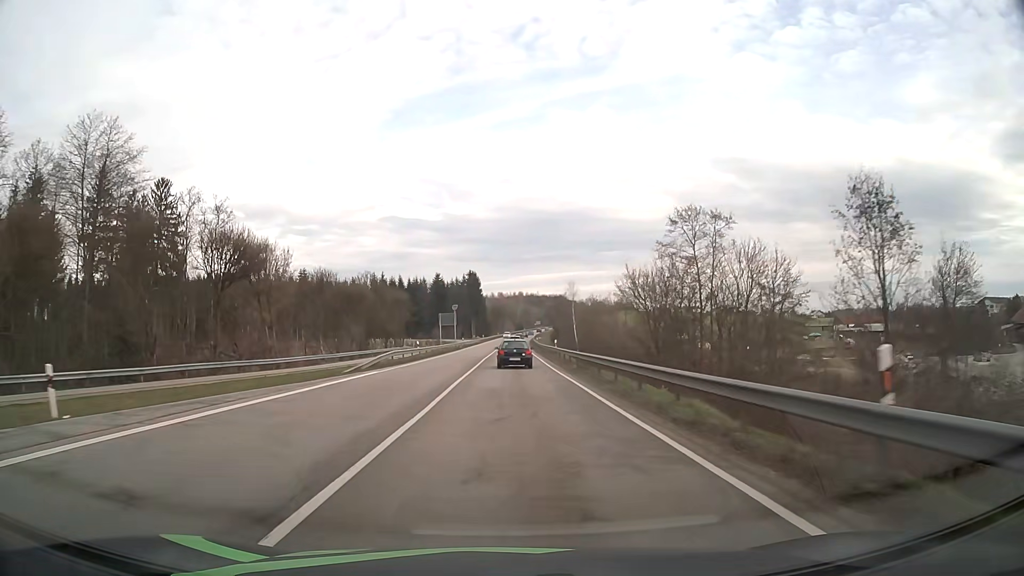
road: primary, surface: asphalt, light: Day
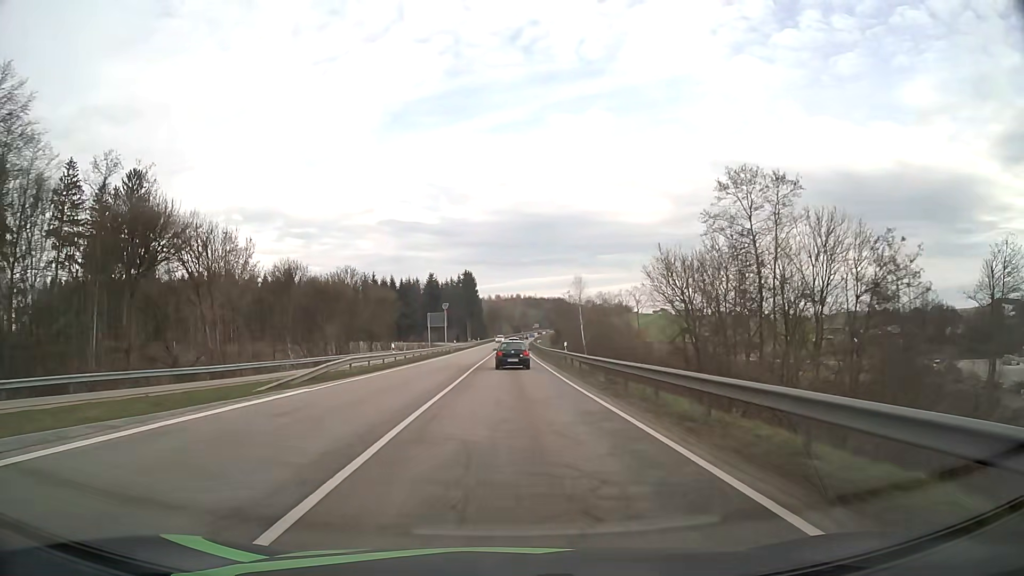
(0.0, +10.5) m; 0°
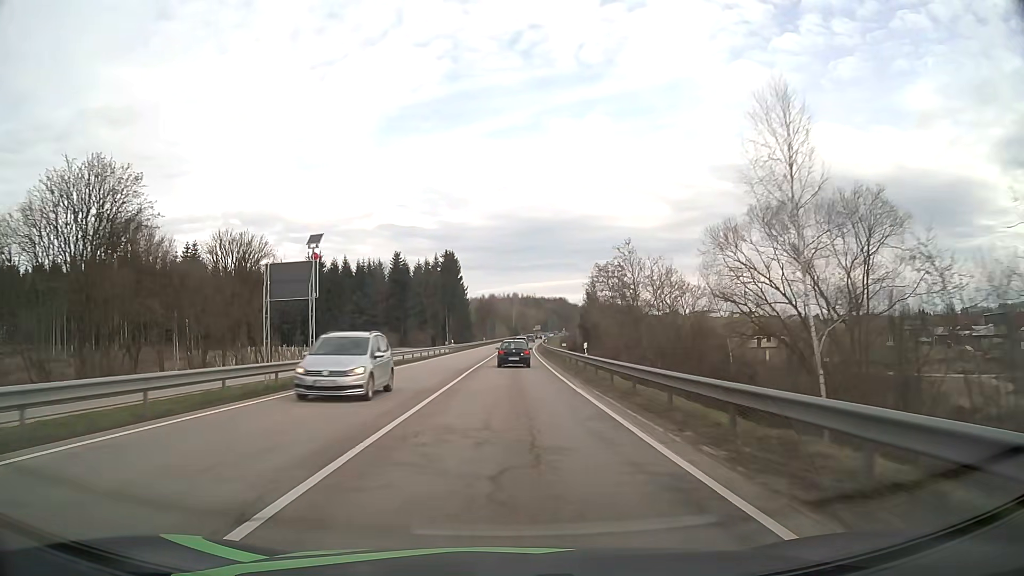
(+0.3, +54.3) m; 0°
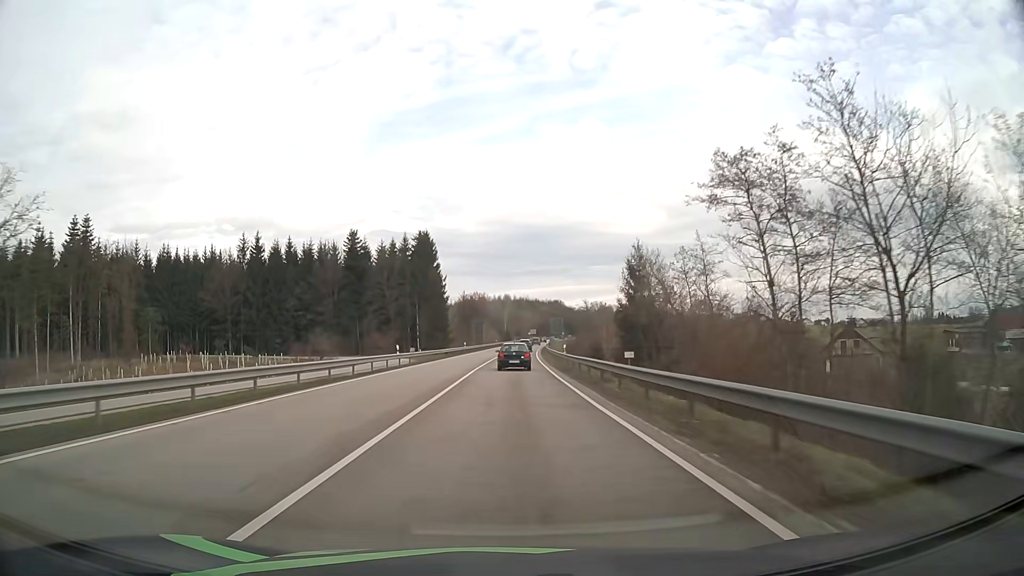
(+0.2, +34.0) m; +1°
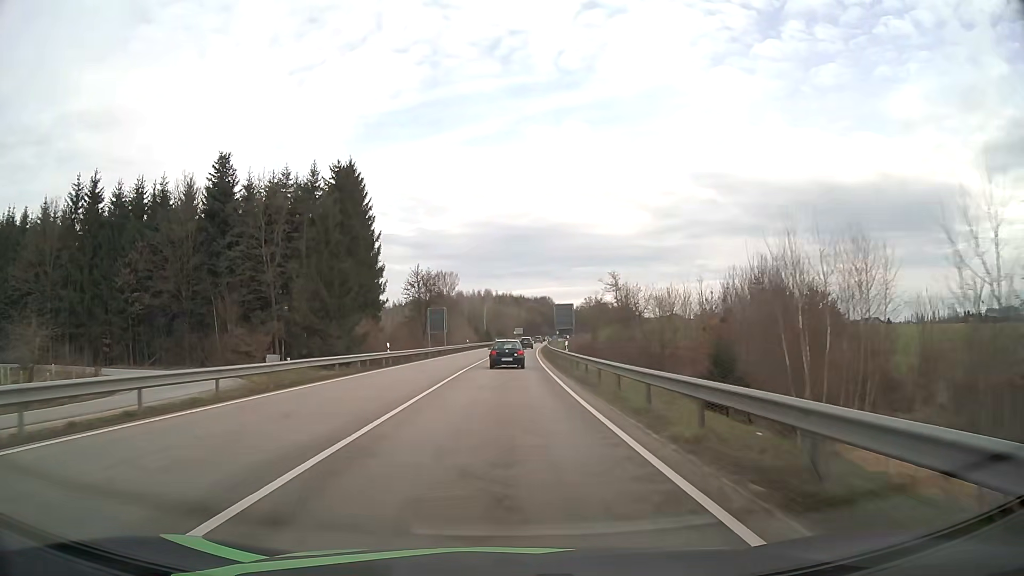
(+0.7, +46.1) m; +2°
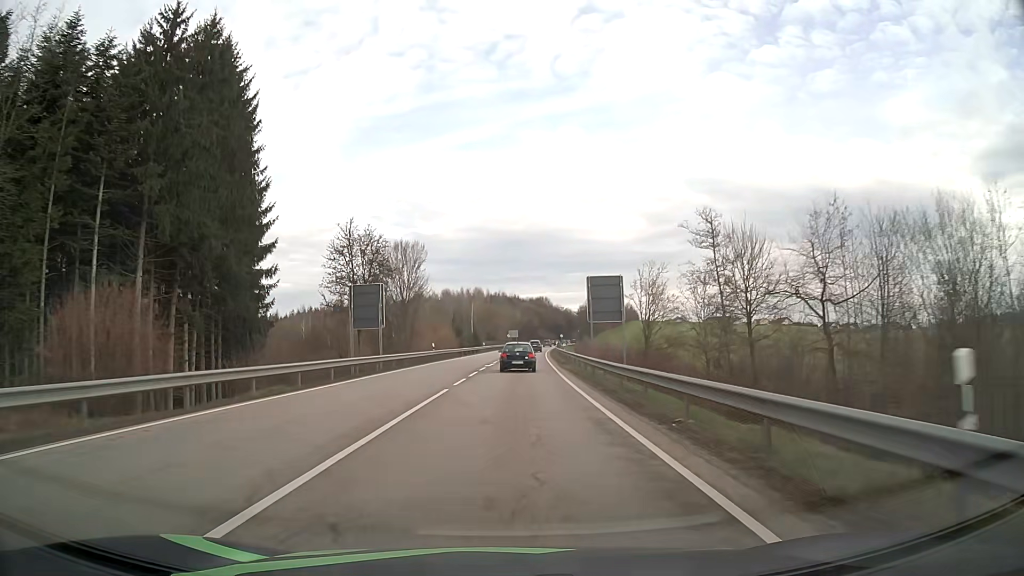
(+0.1, +34.6) m; 0°
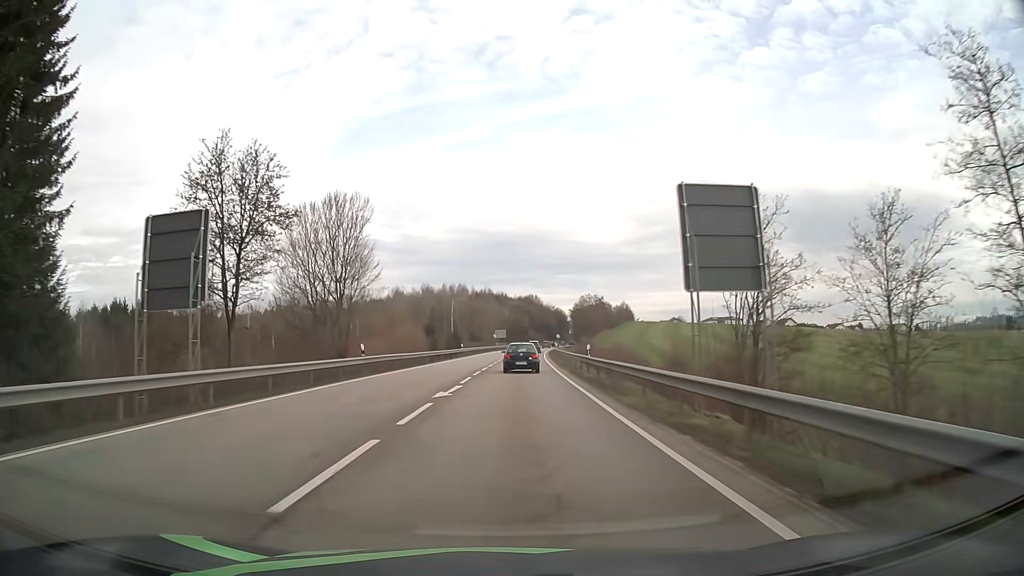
(+0.2, +23.1) m; +1°
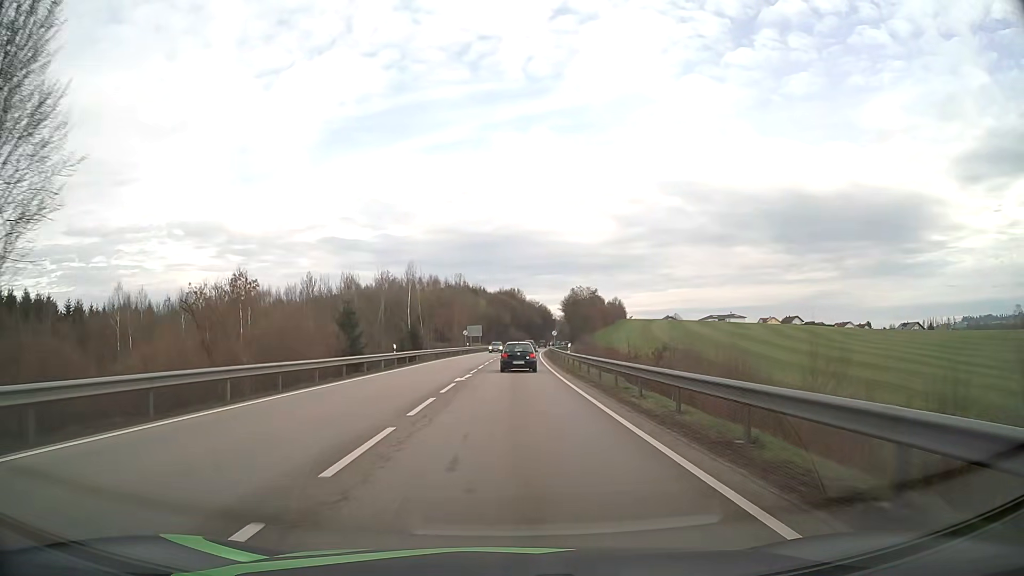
(+0.6, +34.7) m; +2°
(0, +10) (0, +20) (0, +30) (0, +40) (+1, +50) (+1, +60) (+1, +70) (+2, +80) (+2, +90) (+3, +100) m
